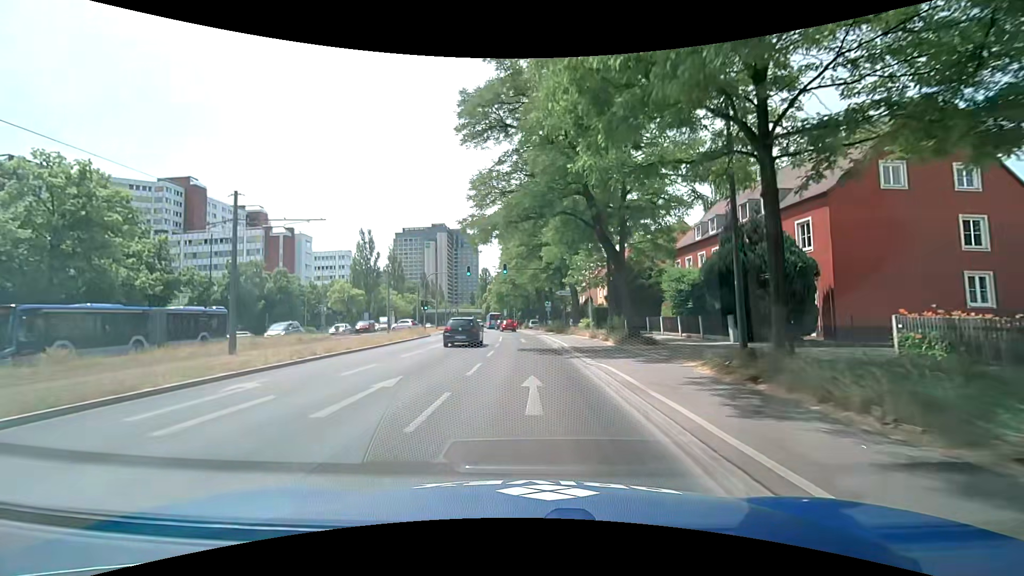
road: secondary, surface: asphalt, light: Day
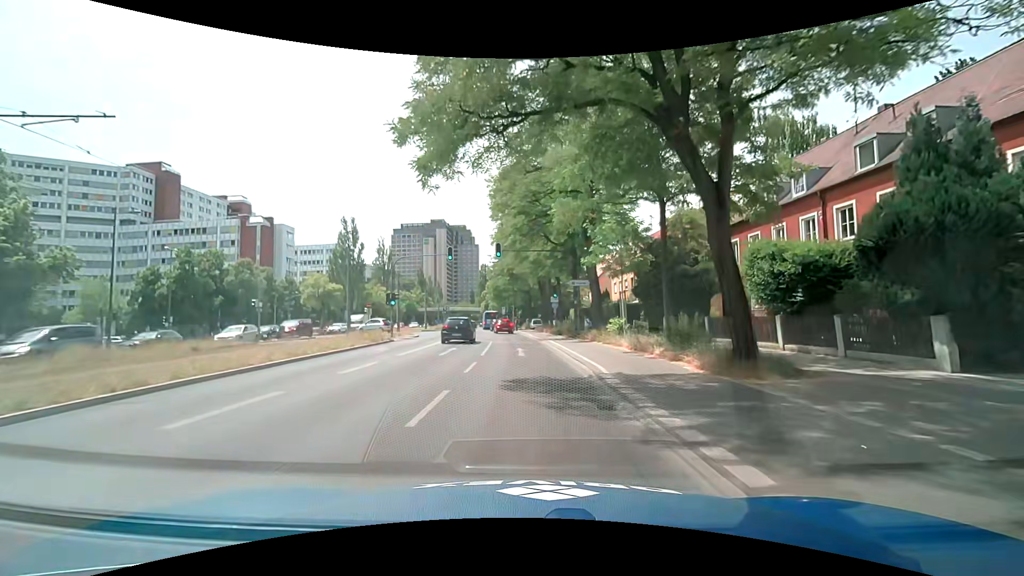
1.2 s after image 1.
(0.0, +11.7) m; -1°
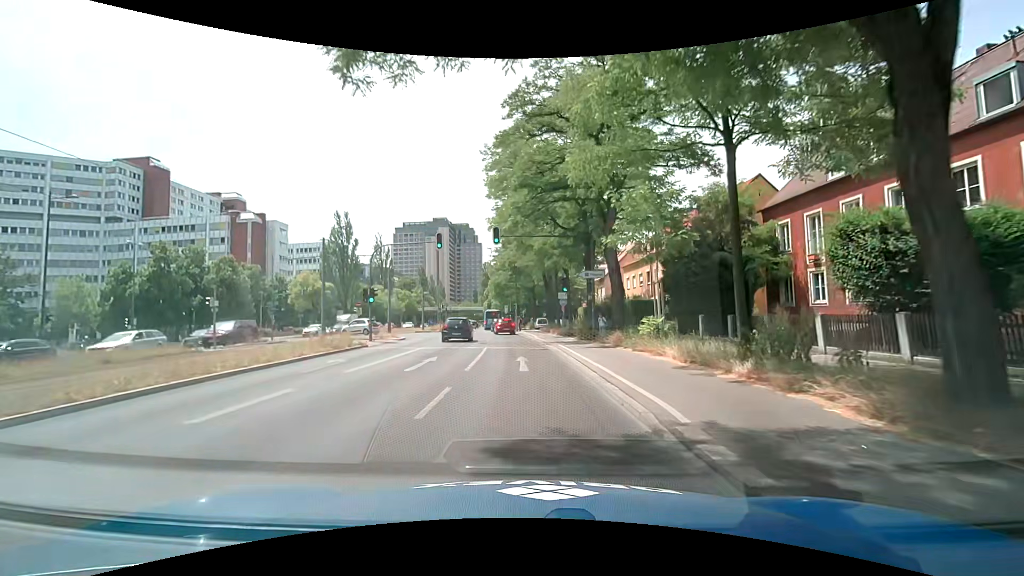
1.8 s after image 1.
(0.0, +5.6) m; 0°
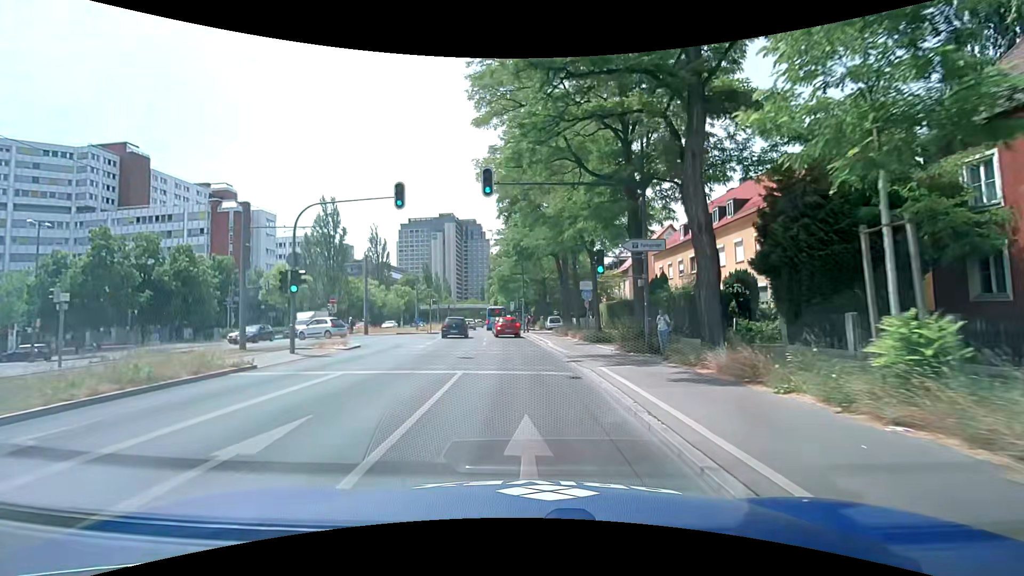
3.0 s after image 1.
(0.0, +10.7) m; -2°
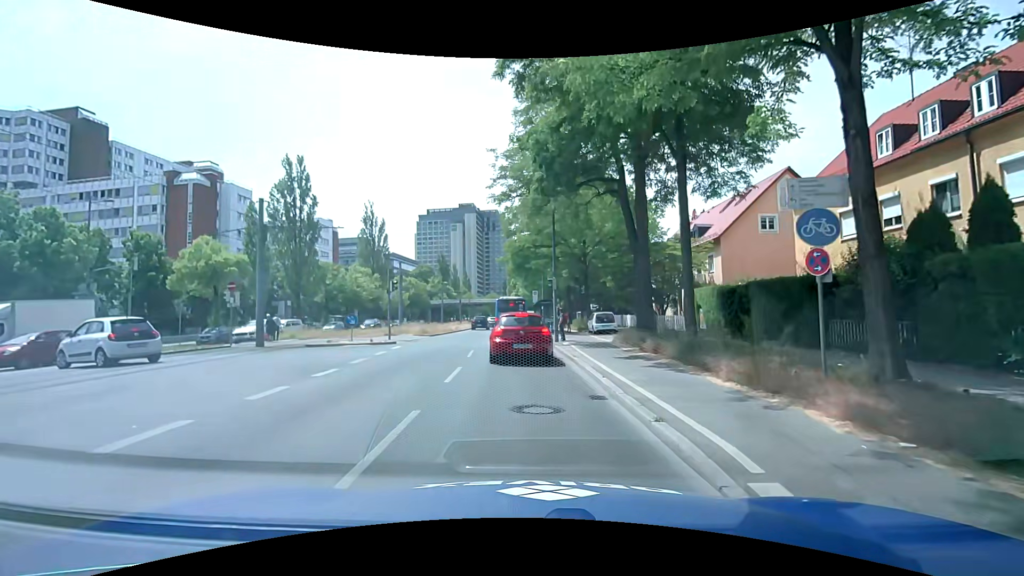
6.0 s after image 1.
(-0.3, +20.7) m; -2°
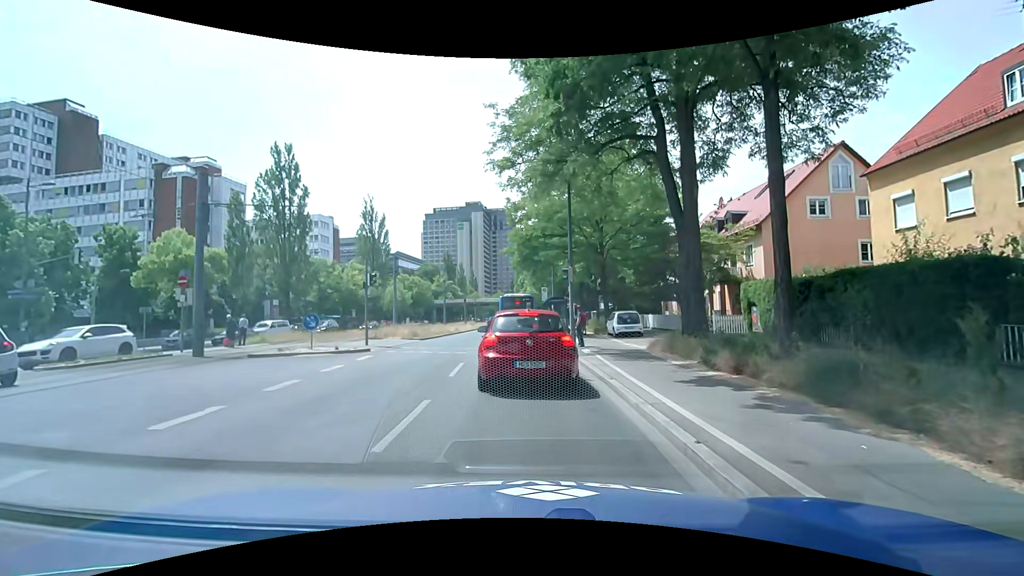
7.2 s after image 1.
(0.0, +4.9) m; -1°
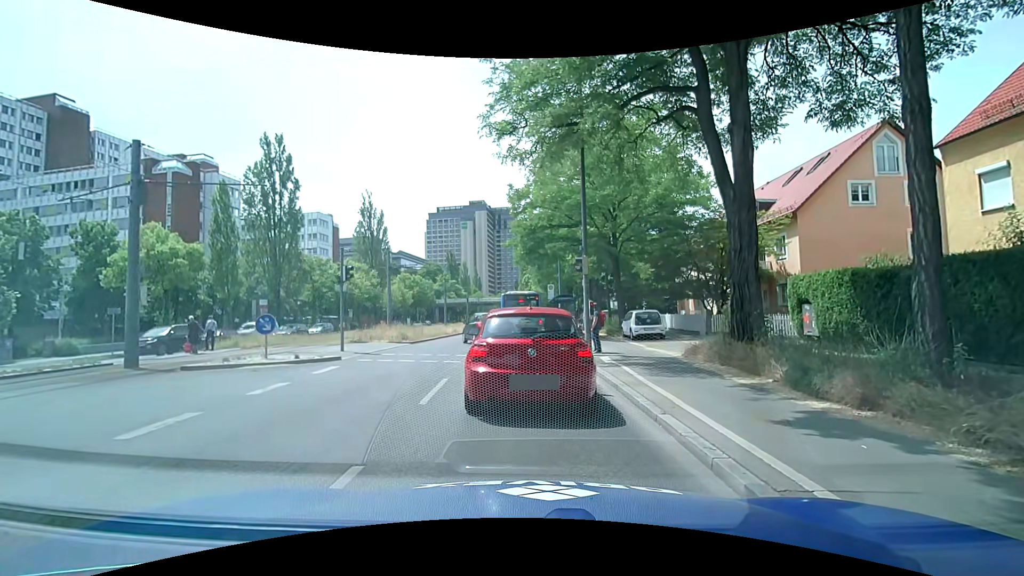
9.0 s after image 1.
(0.0, +3.1) m; -1°
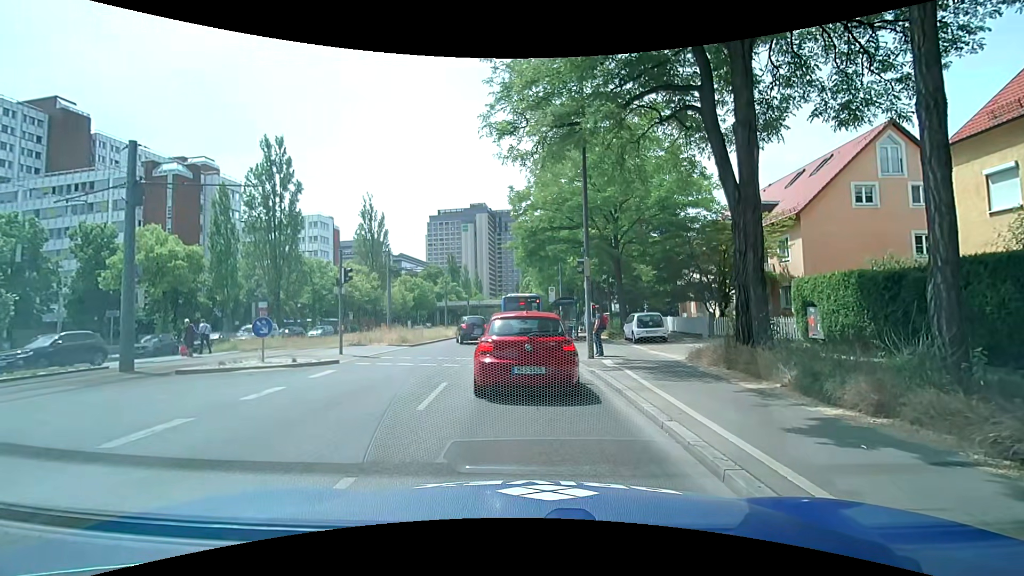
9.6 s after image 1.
(0.0, +0.2) m; 0°
(0, +10) (-1, +20) (-3, +30) (-3, +40) (-3, +50) (-3, +60) (-2, +70) (-2, +80) (-2, +90) (-2, +100) m
